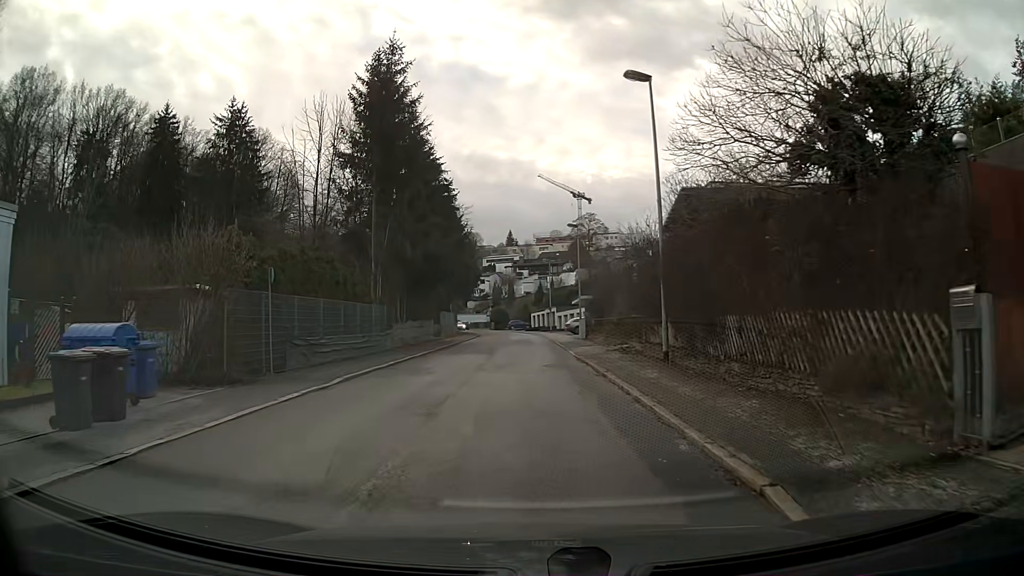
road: residential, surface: asphalt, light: Day
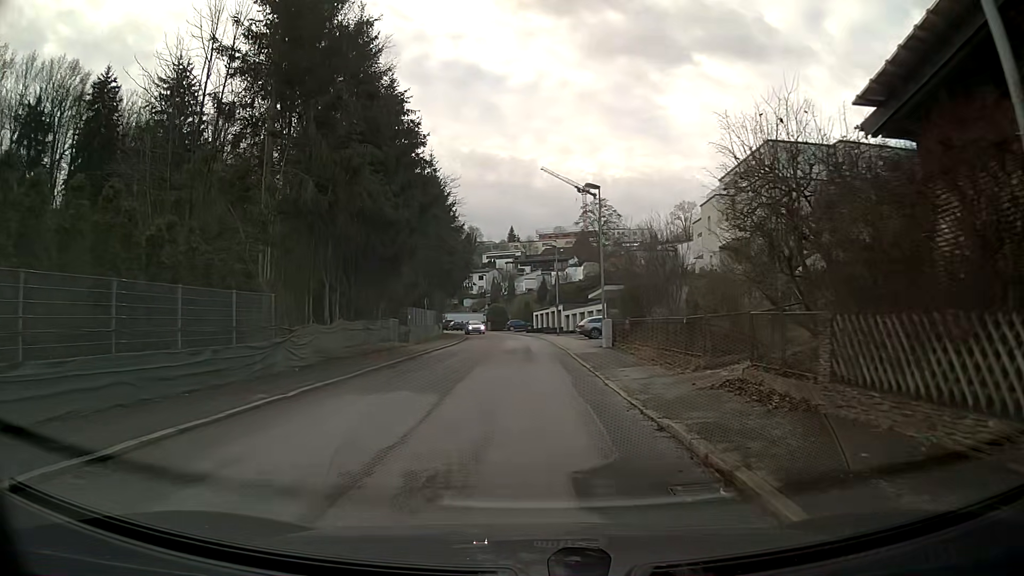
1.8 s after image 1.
(0.0, +14.4) m; 0°
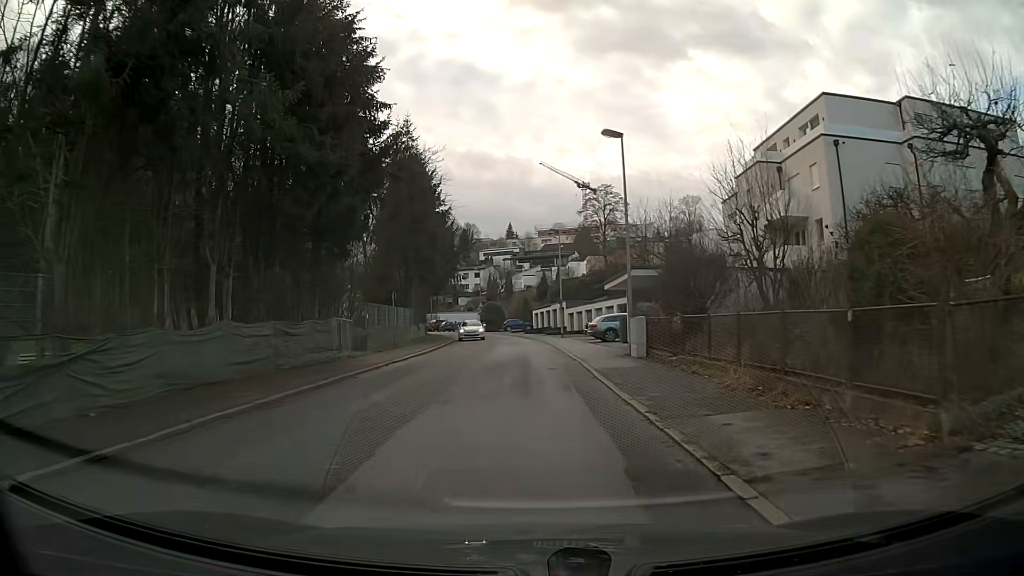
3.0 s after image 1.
(0.0, +9.6) m; 0°
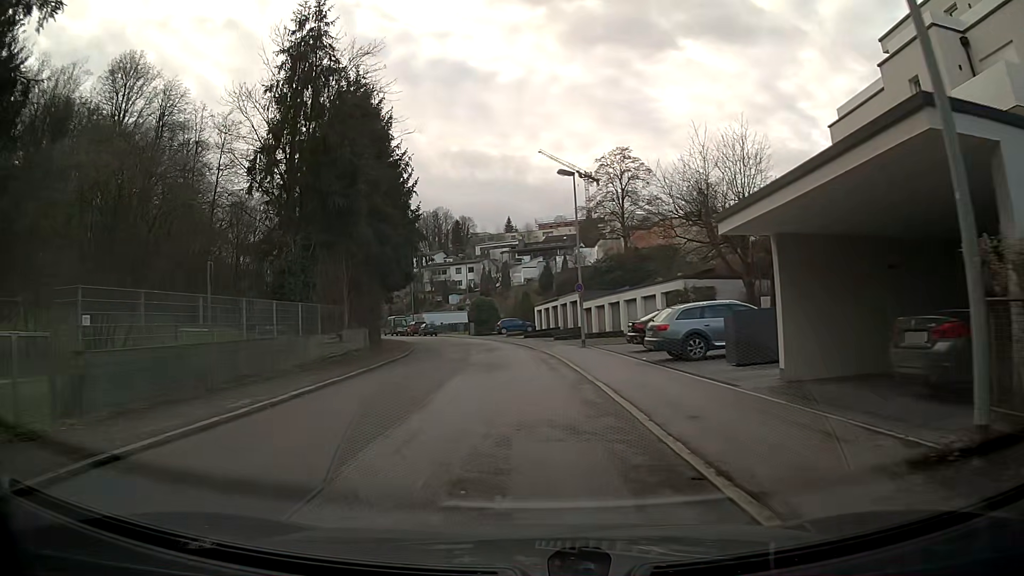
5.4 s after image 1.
(-0.1, +19.3) m; -1°
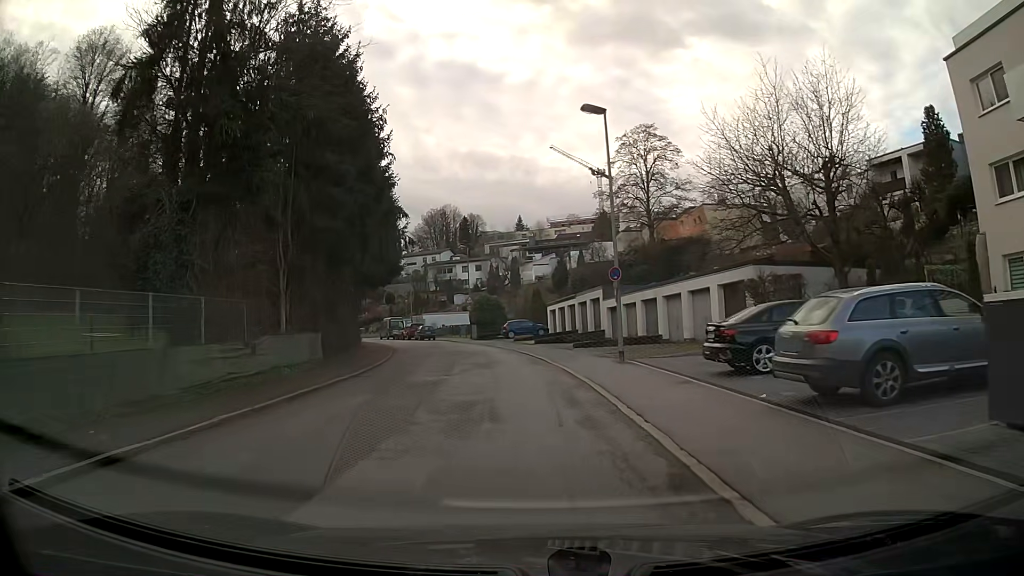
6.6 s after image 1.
(-0.1, +9.7) m; -1°
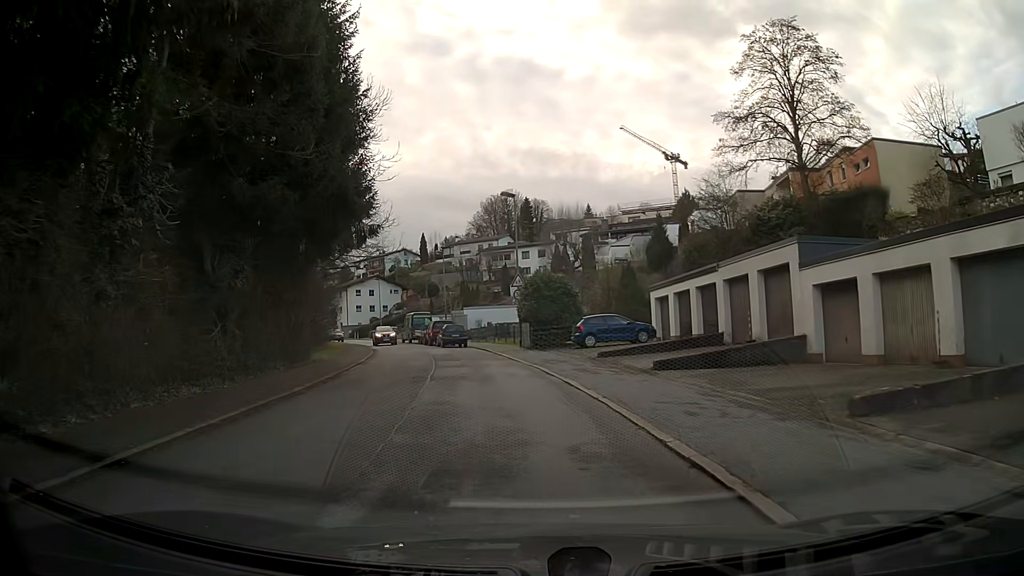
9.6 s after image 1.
(-1.3, +24.1) m; -6°
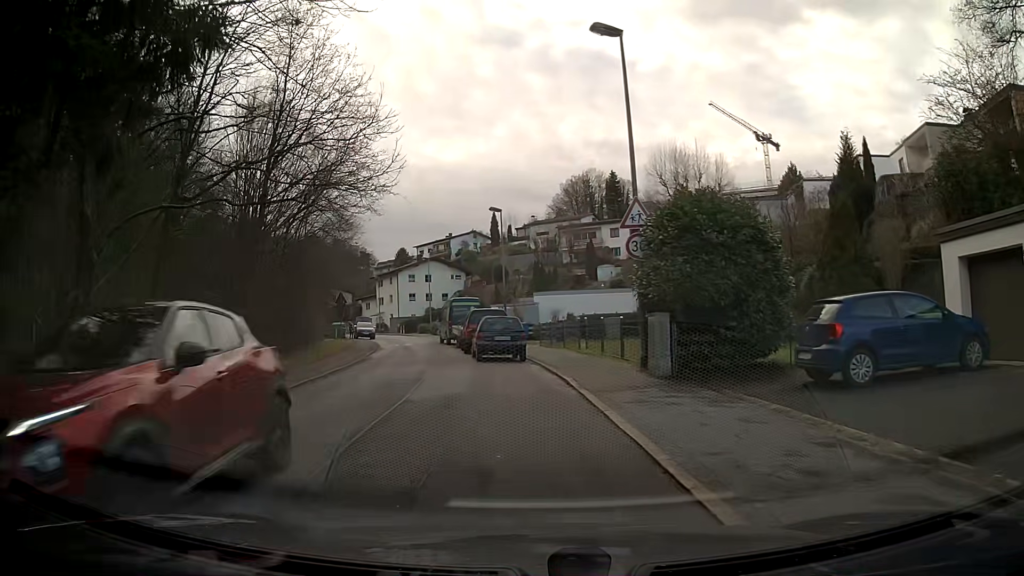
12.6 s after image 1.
(-1.2, +20.0) m; -8°
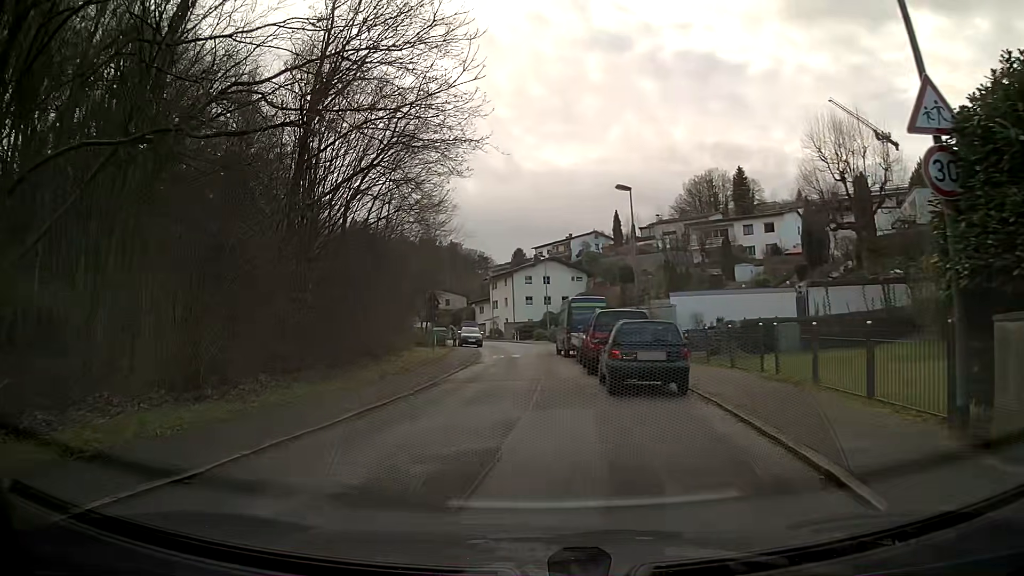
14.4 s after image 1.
(-0.7, +8.4) m; -11°
(0, +10) (0, +20) (0, +30) (+1, +40) (+1, +50) (+1, +60) (-1, +70) (-3, +80) (-6, +89) (-10, +98) m
